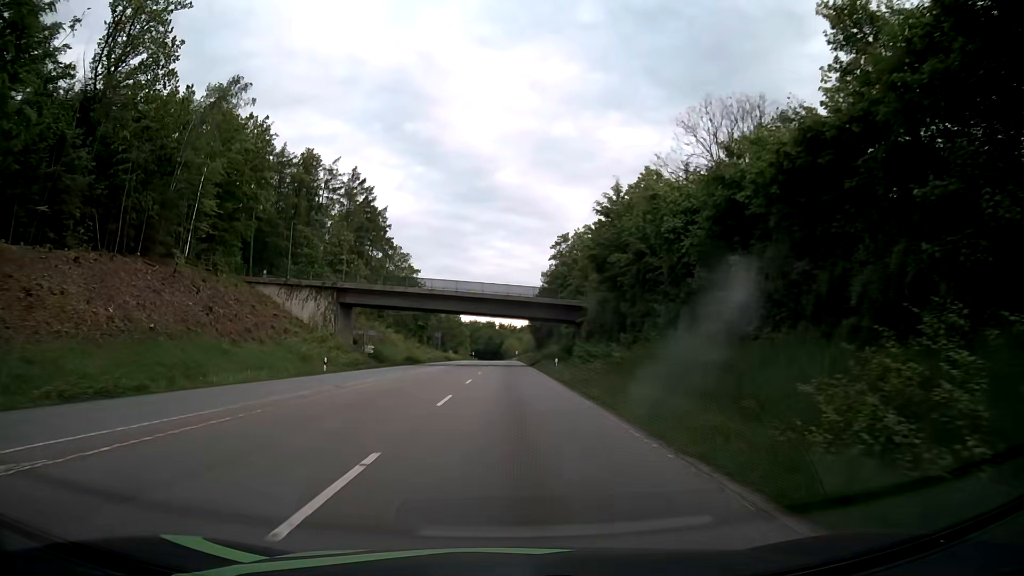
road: secondary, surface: asphalt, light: Day
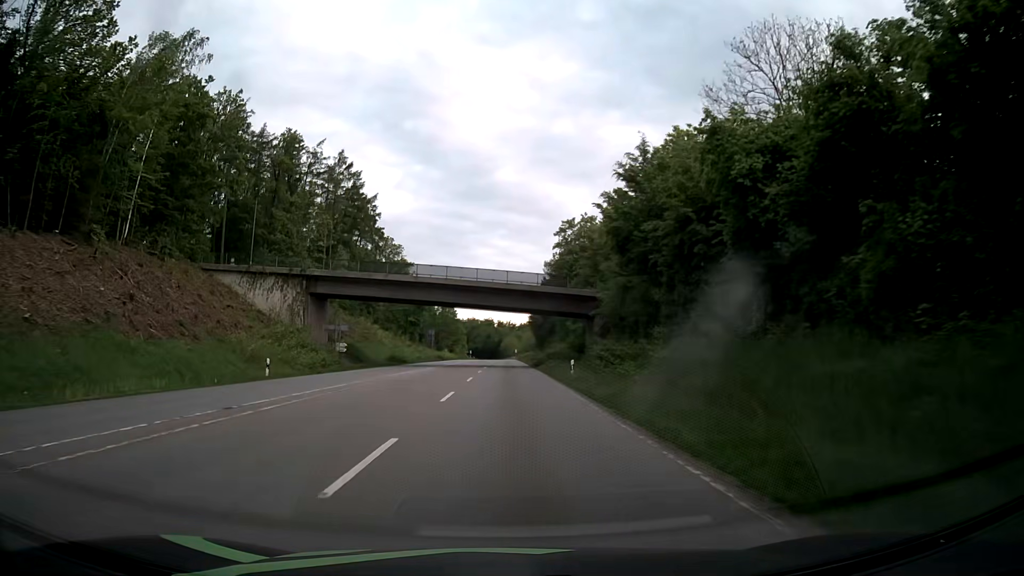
(0.0, +10.3) m; 0°
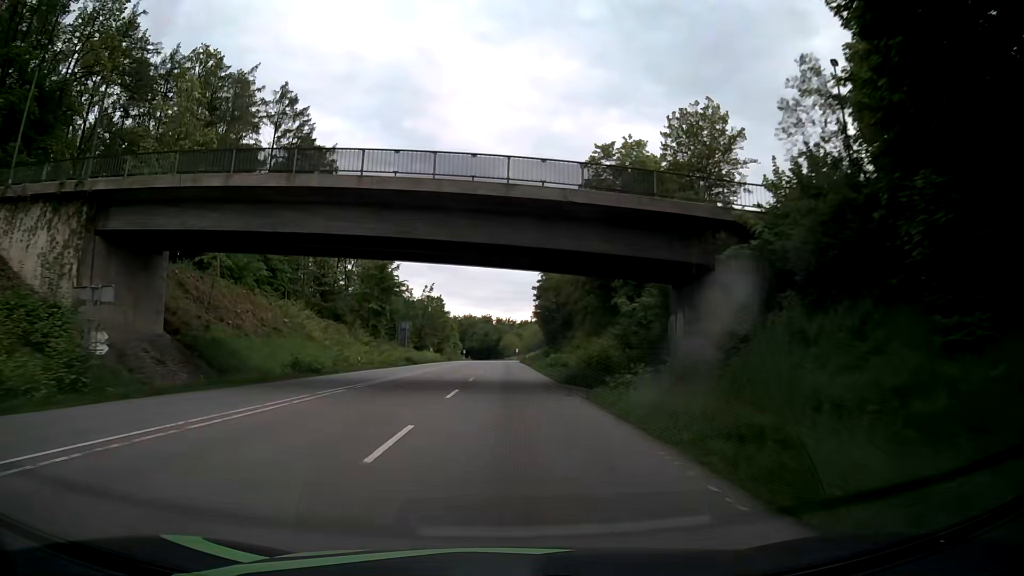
(+0.1, +32.9) m; 0°
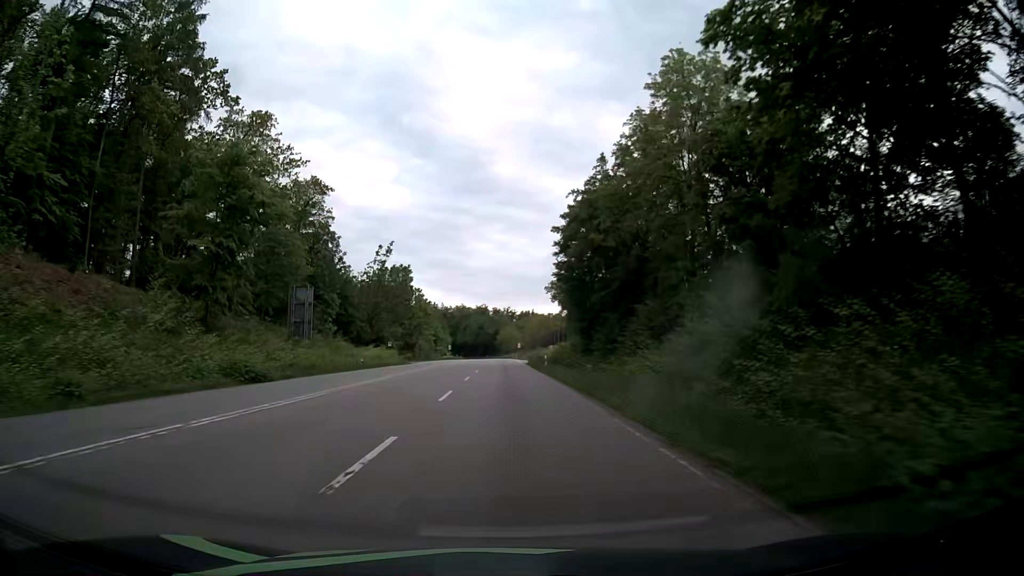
(0.0, +48.1) m; 0°
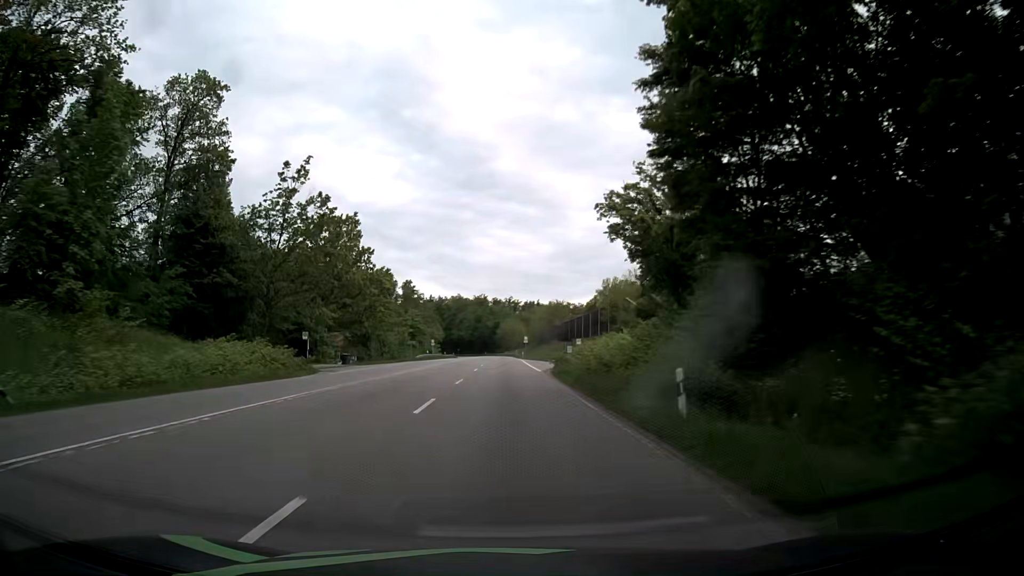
(+0.4, +39.0) m; 0°
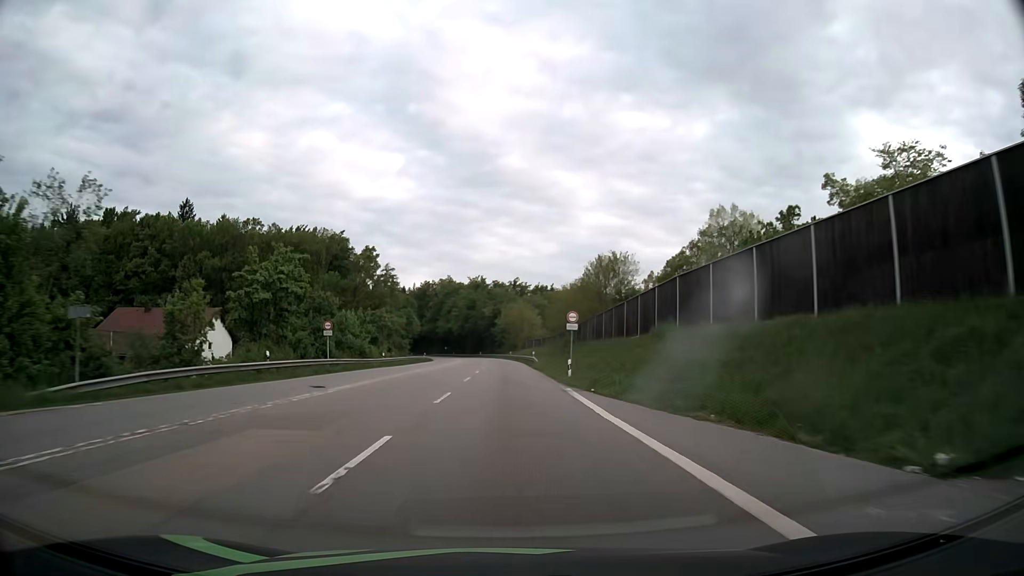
(0.0, +70.4) m; 0°
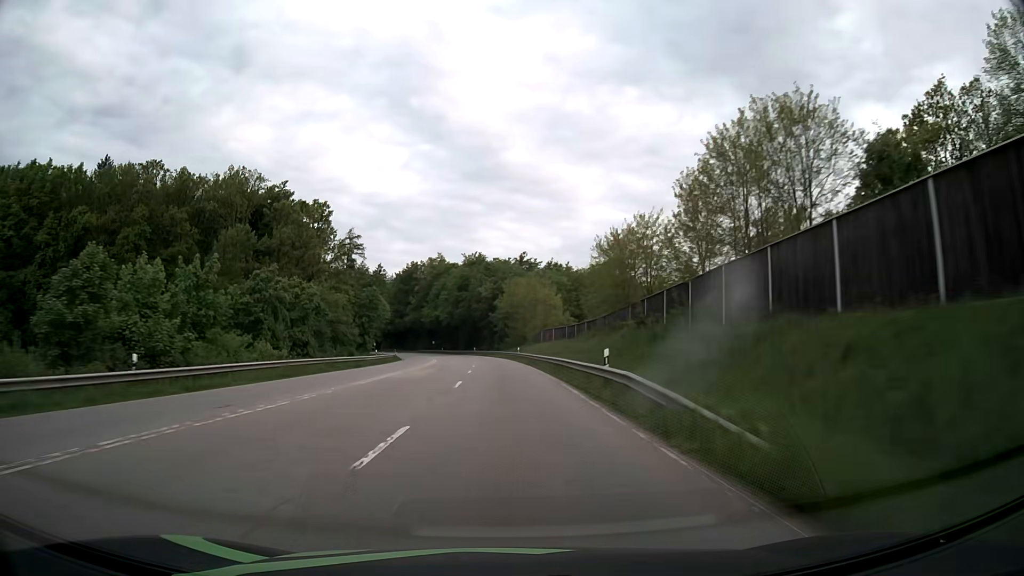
(0.0, +45.0) m; 0°
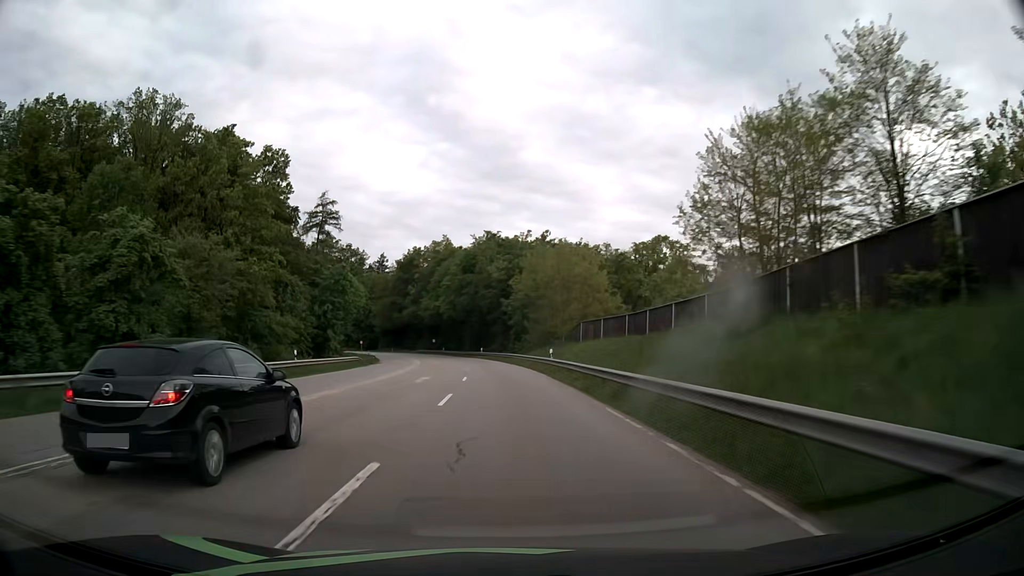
(-0.3, +30.7) m; -1°
(0, +10) (0, +20) (-1, +30) (-1, +40) (-2, +50) (-3, +60) (-4, +70) (-6, +80) (-7, +90) (-9, +99) m
